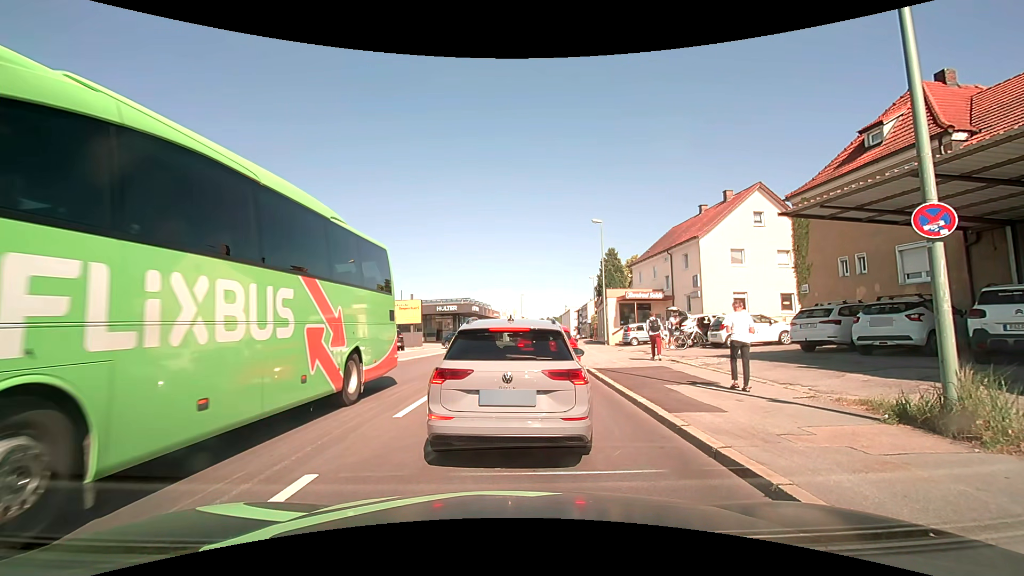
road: tertiary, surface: asphalt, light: Day
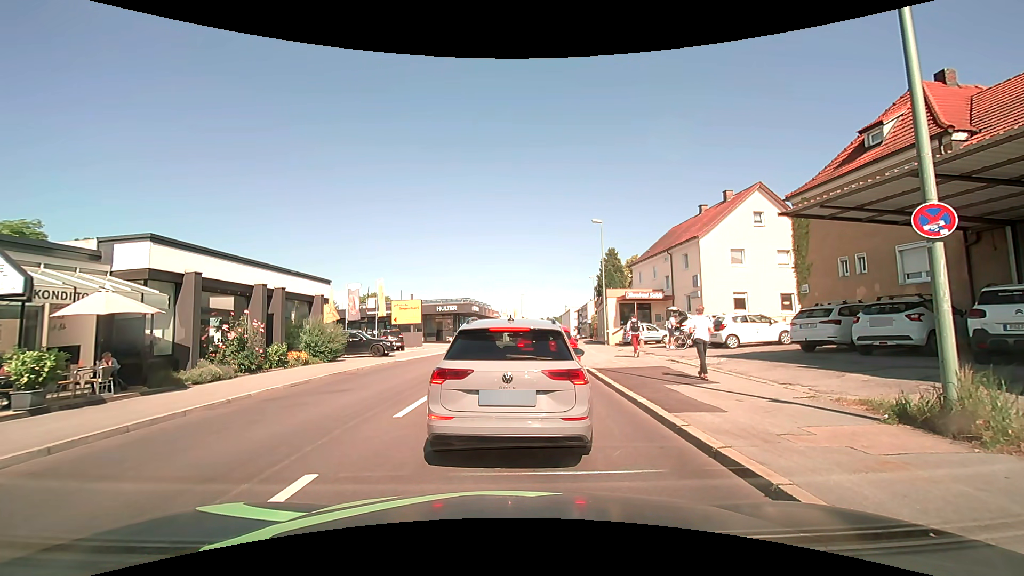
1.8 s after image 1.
(0.0, 0.0) m; 0°
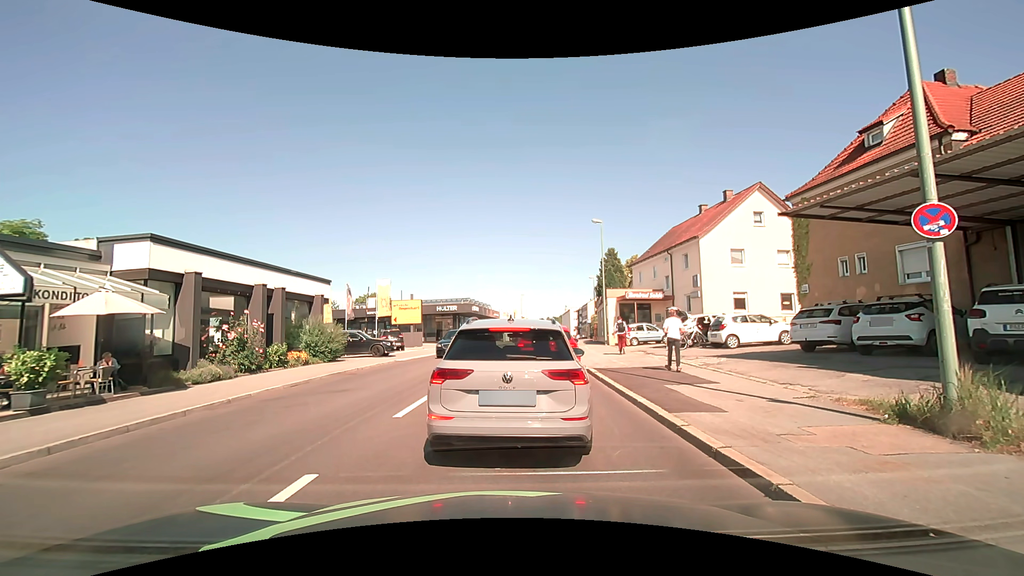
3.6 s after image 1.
(0.0, 0.0) m; 0°
(0, +10) (+1, +20) (+2, +30) (+3, +40) (+4, +50) (+6, +60) (+7, +70) (+9, +79) (+10, +89) (+7, +98) m
